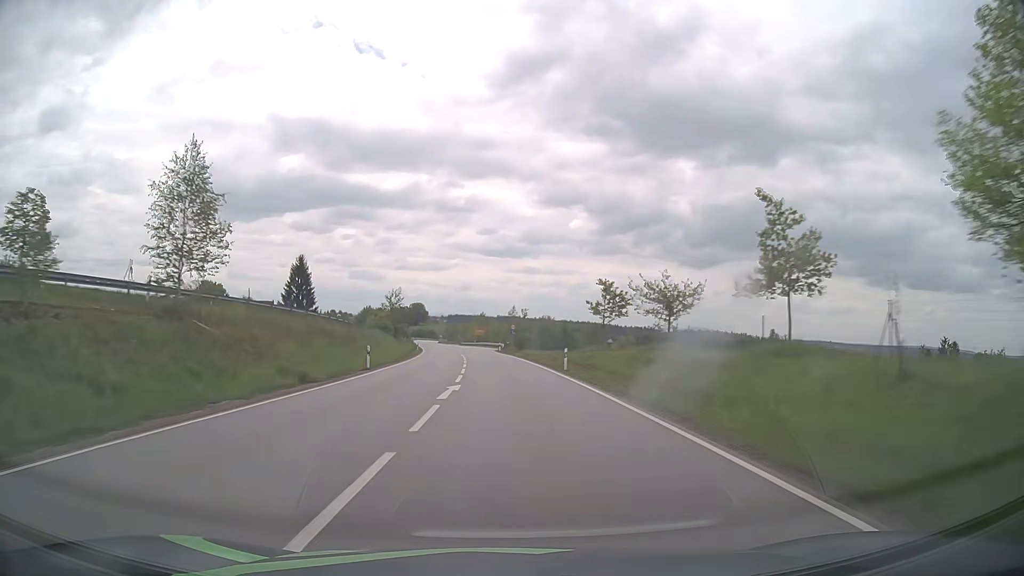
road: primary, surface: asphalt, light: Day
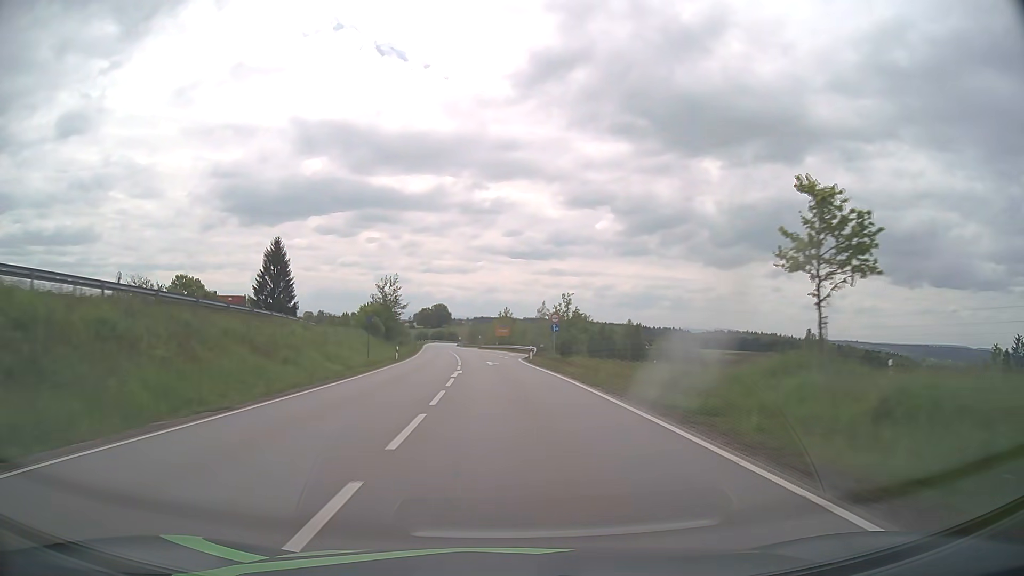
(-0.6, +31.7) m; -2°
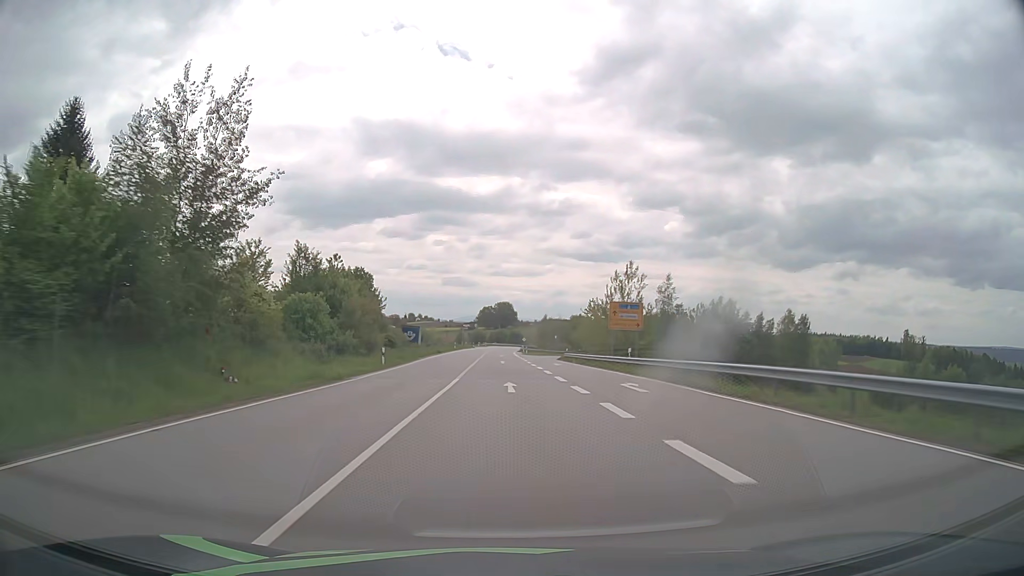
(-4.1, +77.6) m; -6°
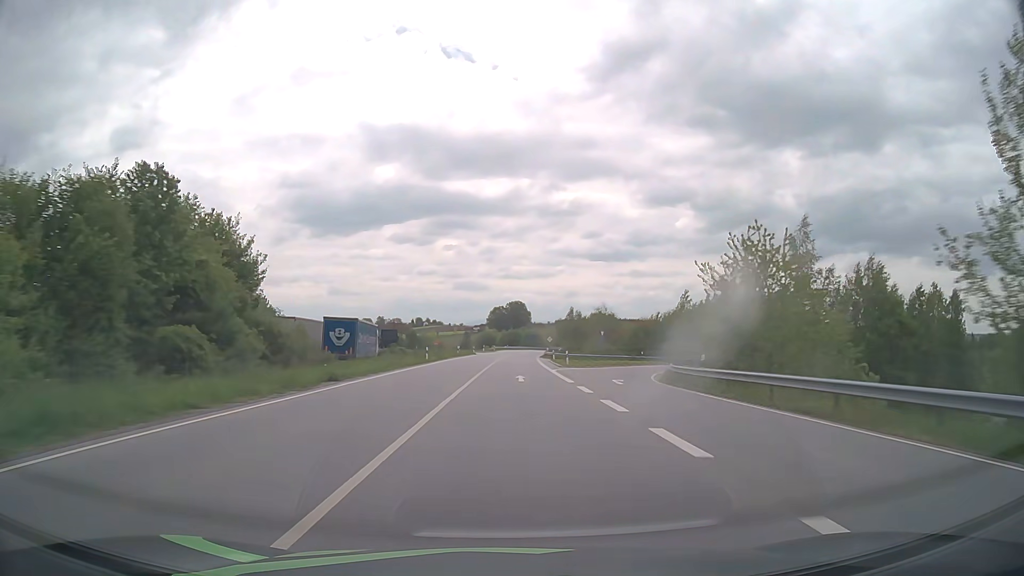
(-0.5, +46.6) m; -1°
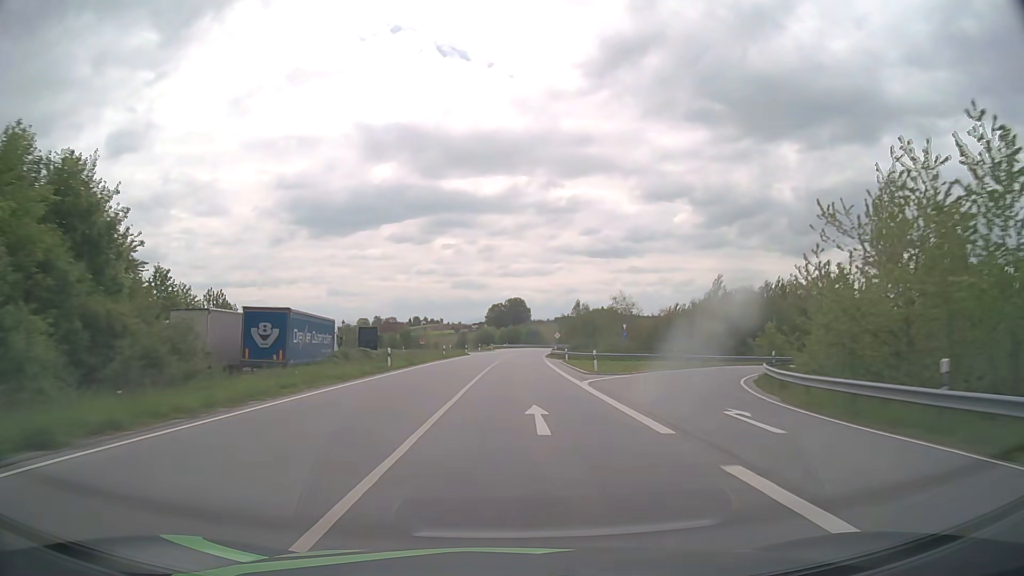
(-0.1, +15.6) m; 0°
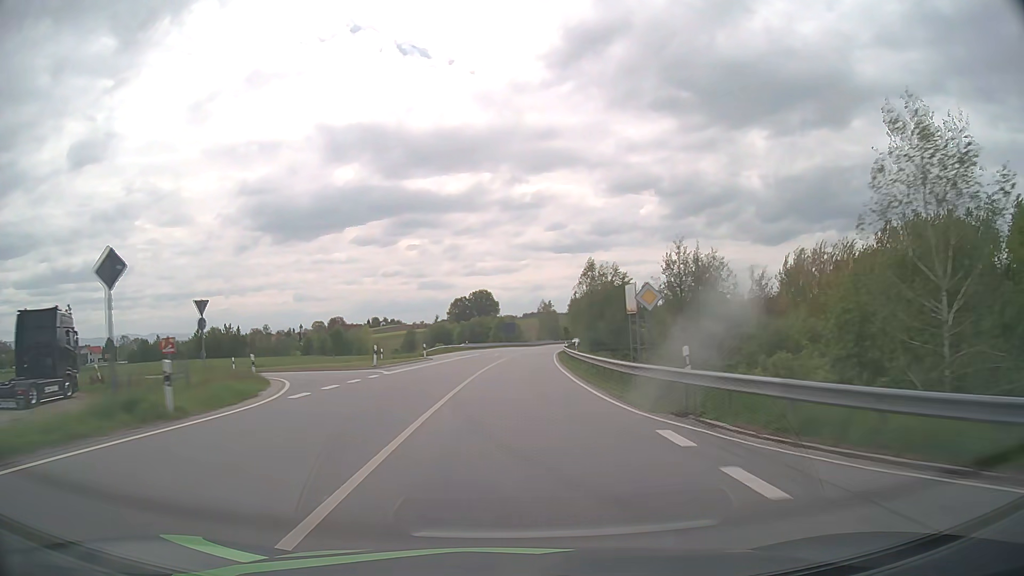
(+1.1, +62.6) m; +3°
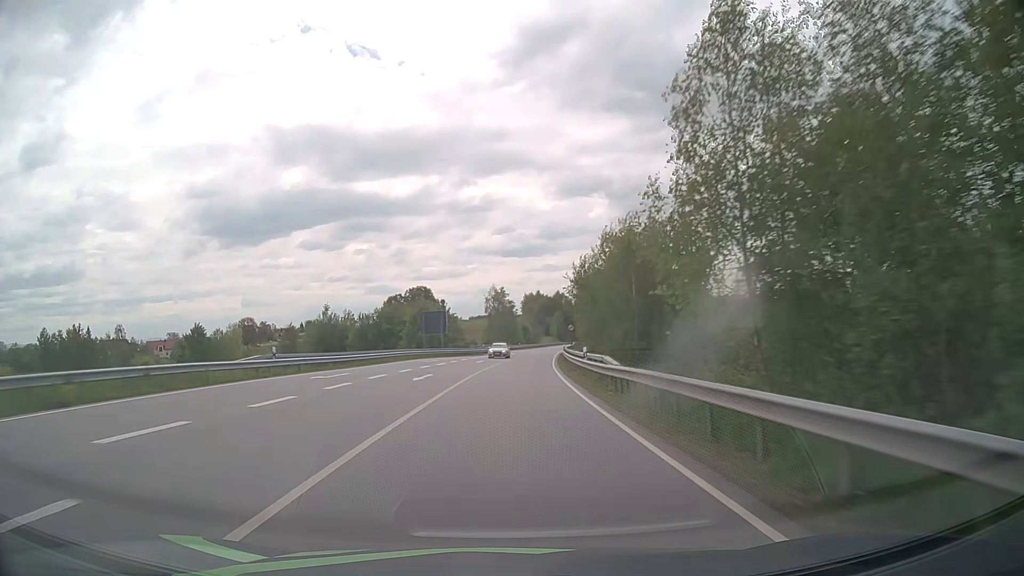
(+2.4, +62.7) m; +4°
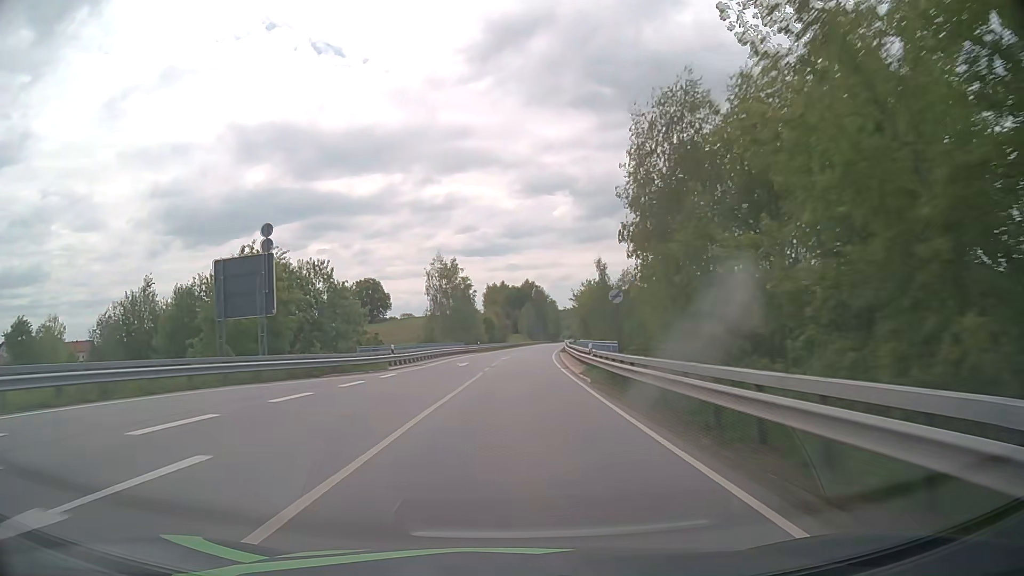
(+1.2, +47.1) m; +3°
(0, +10) (0, +20) (+1, +30) (+1, +40) (+2, +50) (+2, +60) (+3, +70) (+4, +80) (+5, +90) (+6, +100) m
